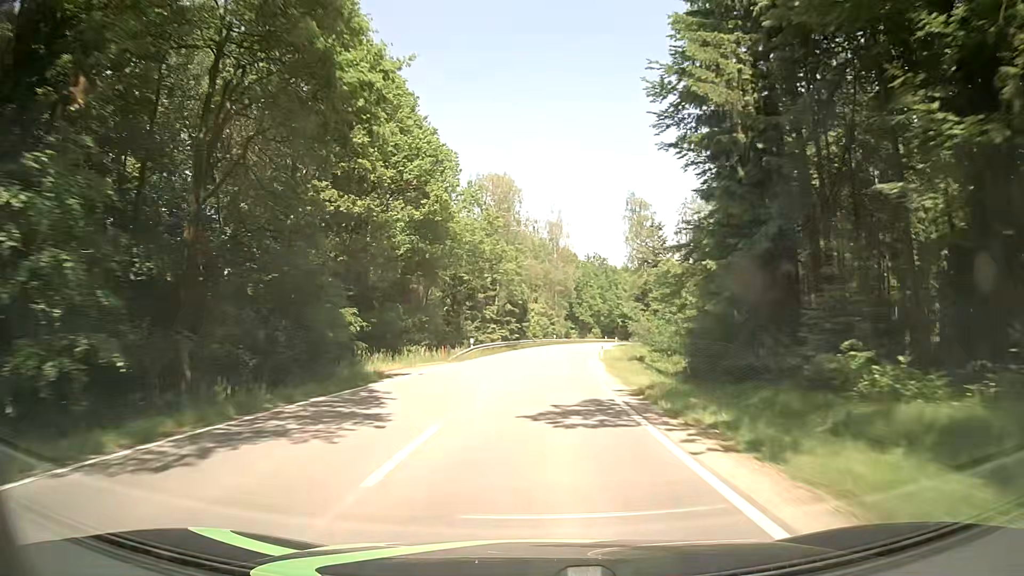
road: tertiary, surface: asphalt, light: Day
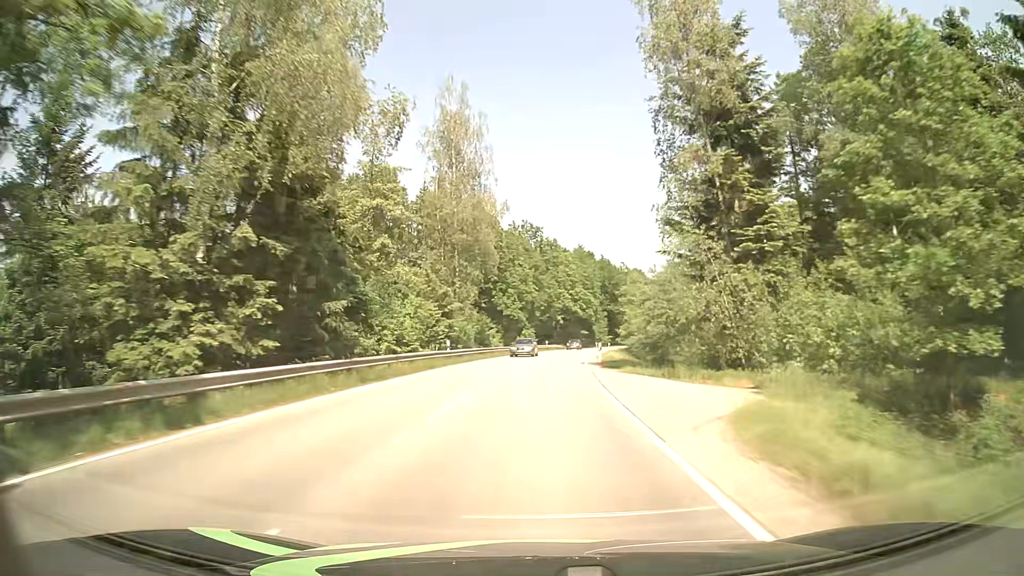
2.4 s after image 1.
(+2.9, +53.8) m; +7°
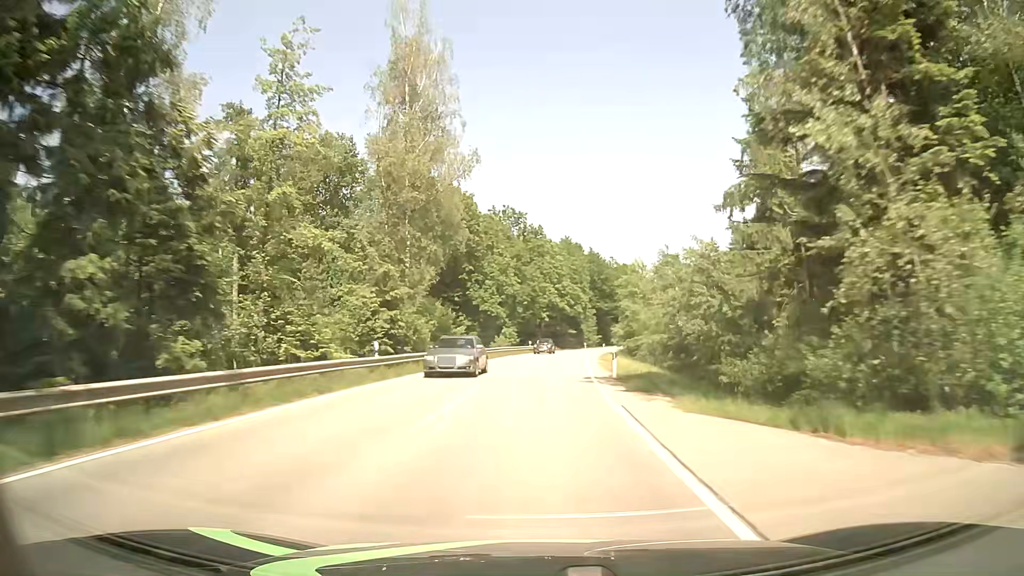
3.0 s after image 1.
(+0.1, +13.5) m; +1°
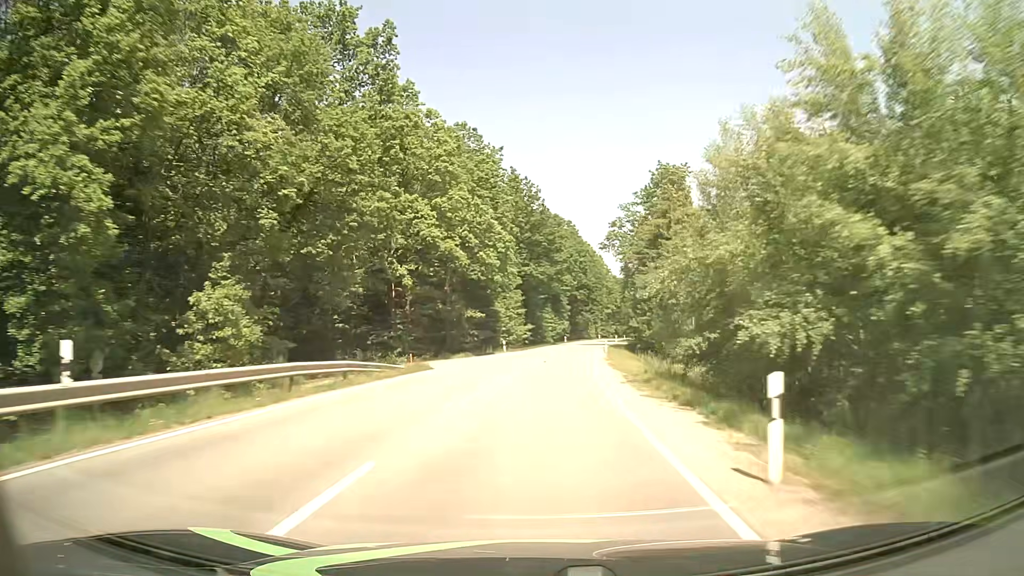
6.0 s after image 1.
(+4.6, +67.6) m; +8°
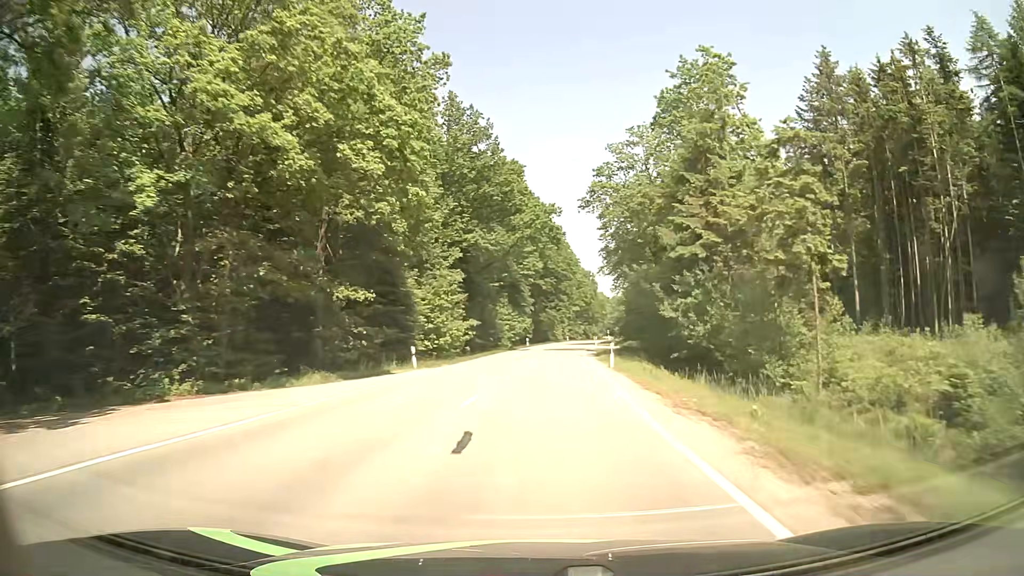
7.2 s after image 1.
(+0.8, +27.4) m; +3°
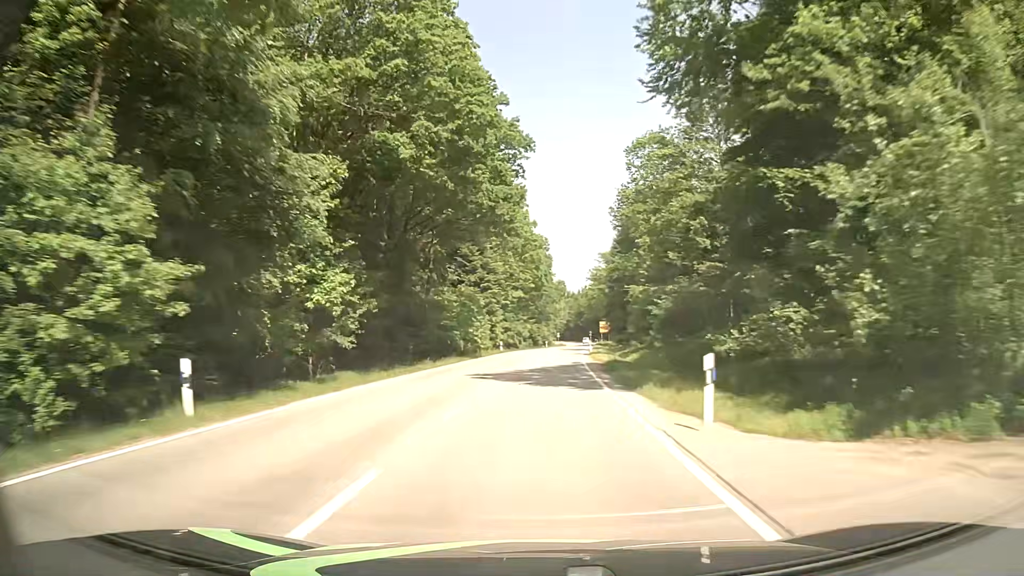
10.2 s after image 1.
(+3.6, +69.0) m; +5°
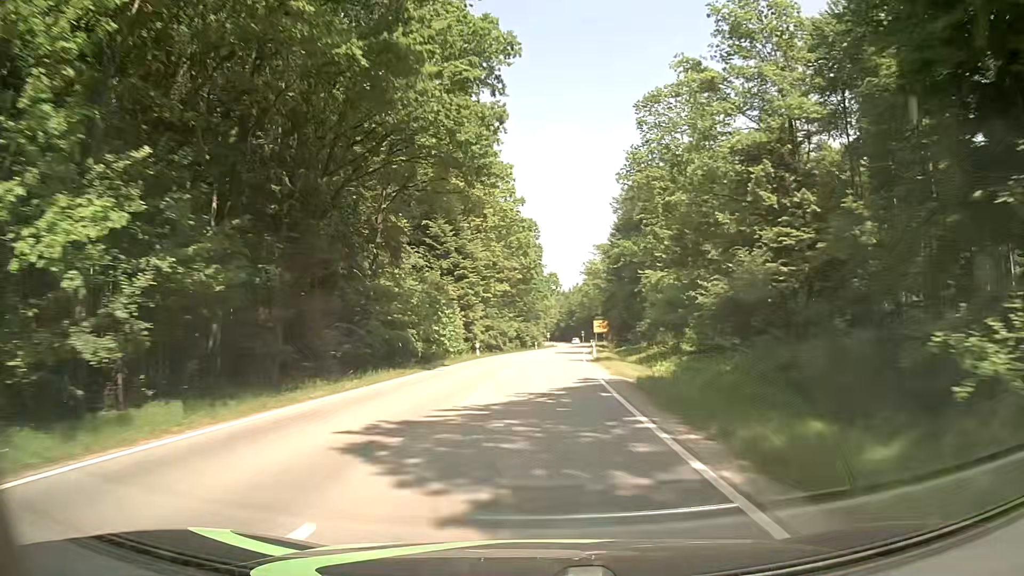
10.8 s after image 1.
(+0.1, +13.9) m; 0°
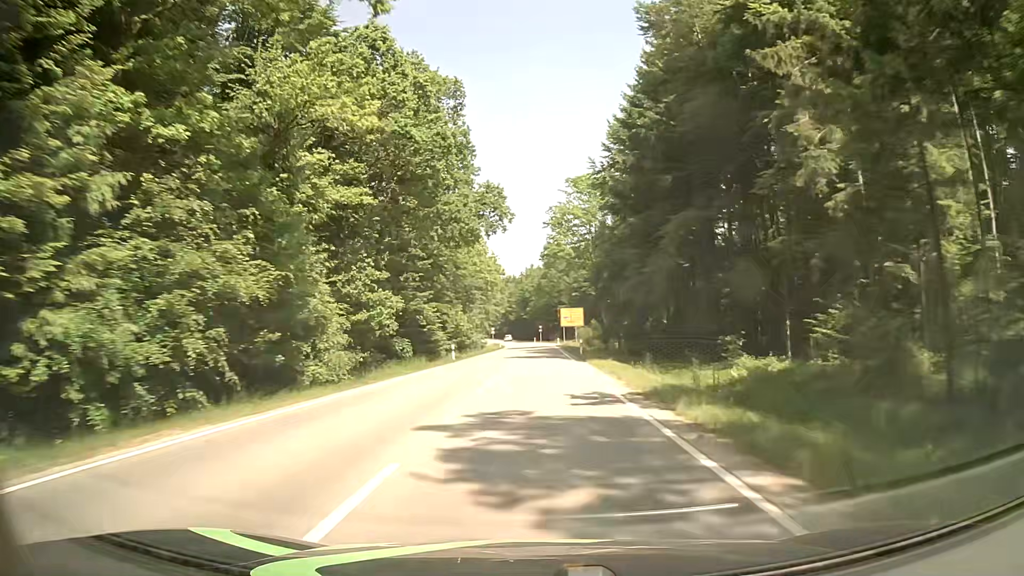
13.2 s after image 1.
(+2.3, +53.7) m; +4°
(0, +10) (0, +20) (+1, +30) (+1, +40) (+1, +50) (+1, +60) (+2, +70) (+2, +80) (+2, +90) (+2, +100) m
